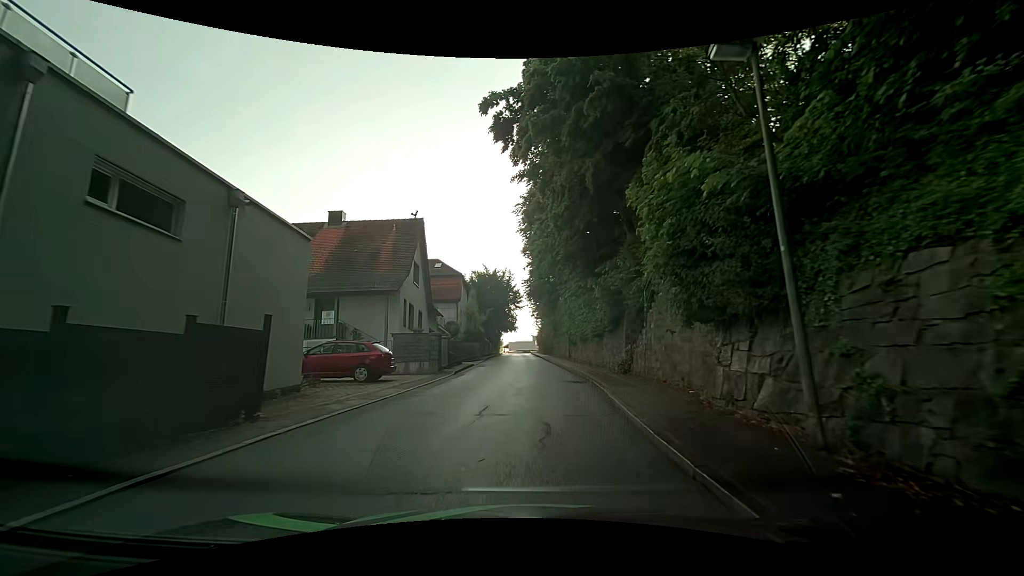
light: Day
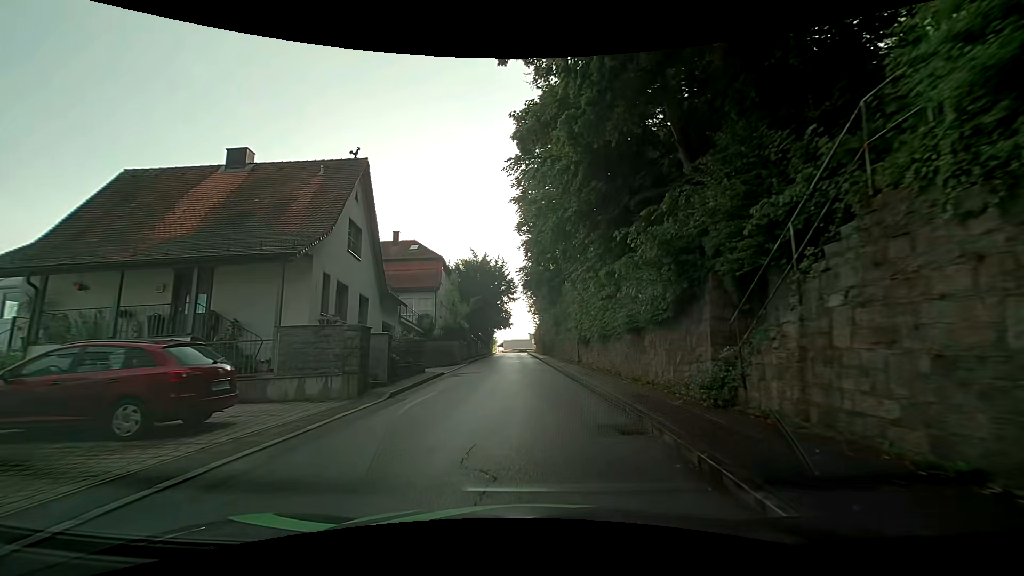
(+0.2, +9.6) m; +1°
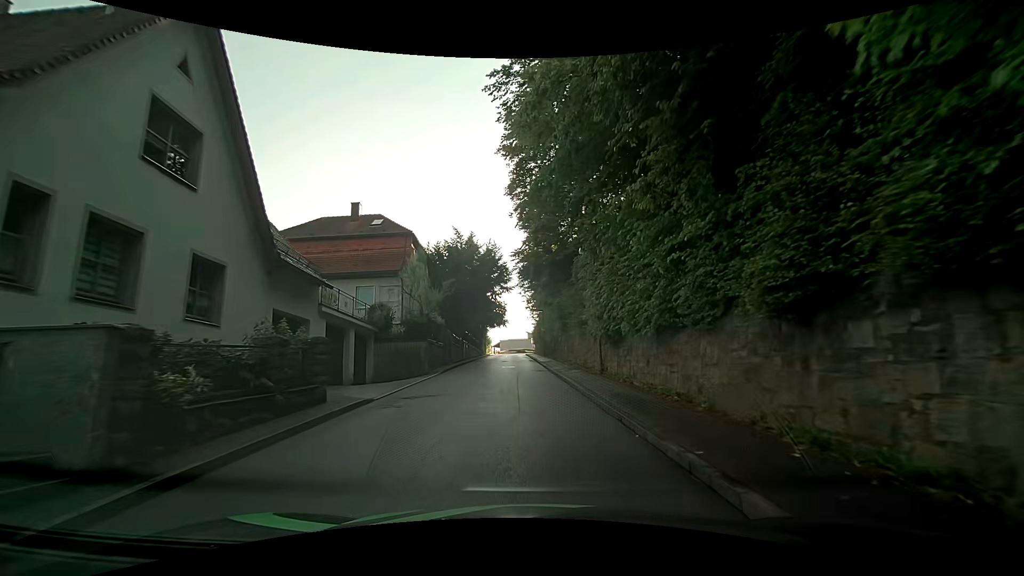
(+0.1, +9.7) m; 0°
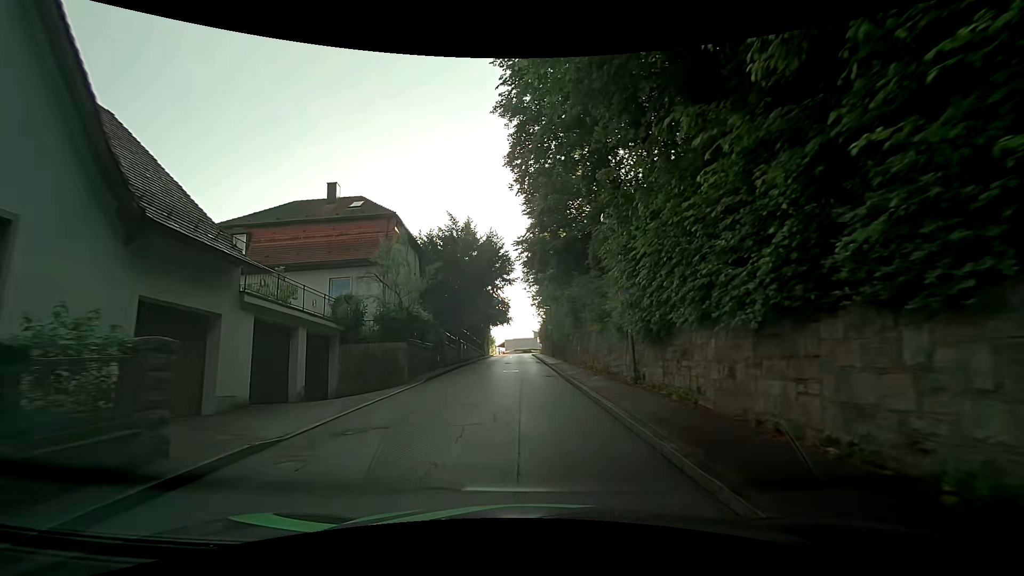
(-0.1, +4.9) m; -1°
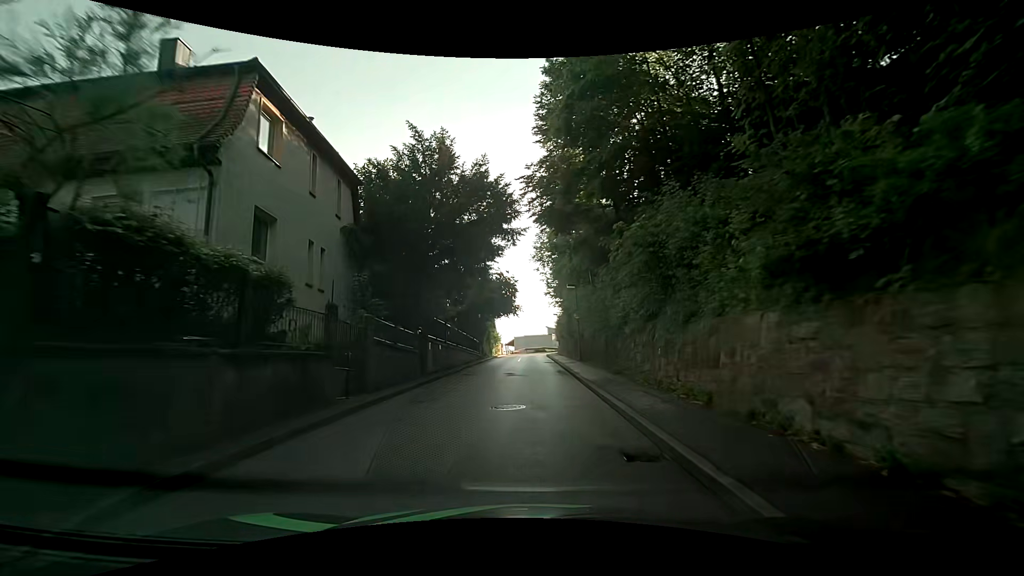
(-0.2, +14.9) m; -1°
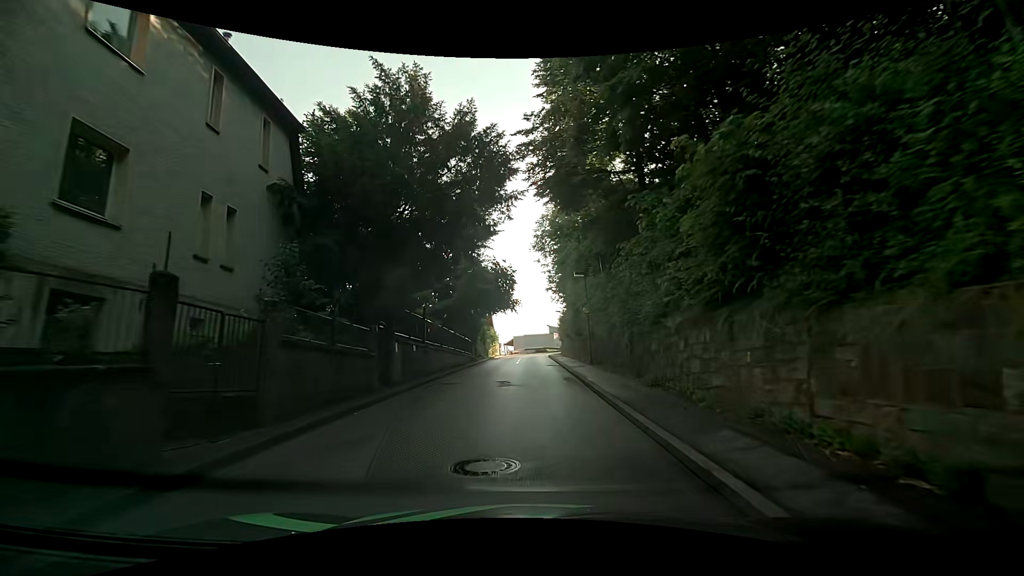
(0.0, +5.1) m; 0°
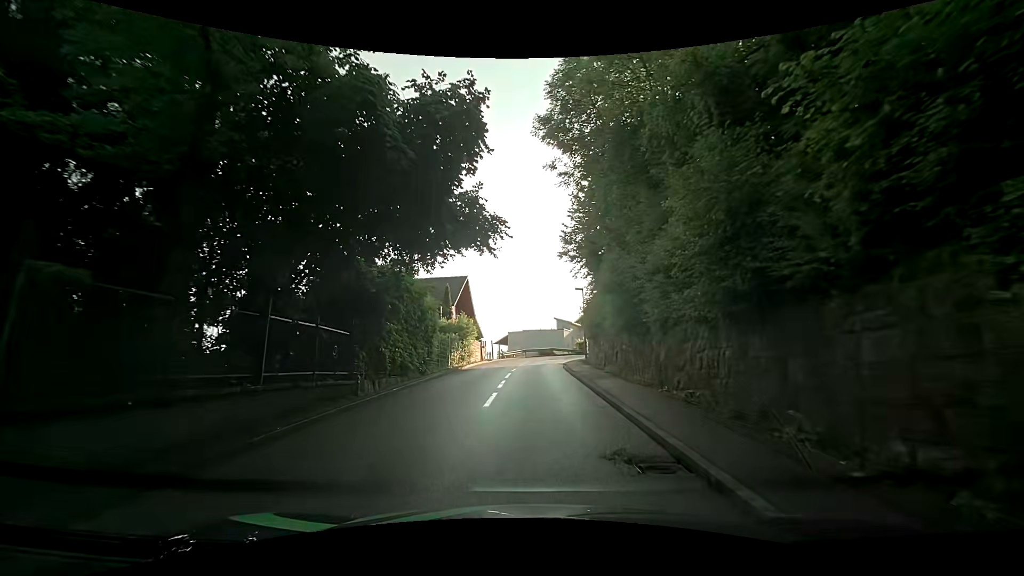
(-0.2, +23.3) m; 0°
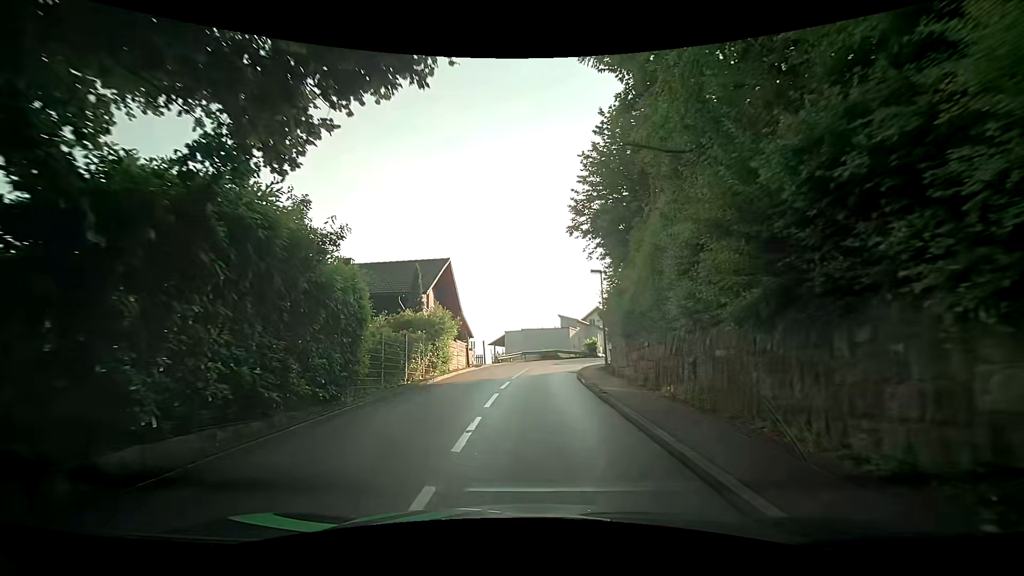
(-0.2, +8.6) m; -2°
(0, +10) (+1, +20) (+2, +30) (+5, +39) (+12, +47) (+20, +52) (+29, +56) (+39, +59) (+48, +63) (+58, +66) m
